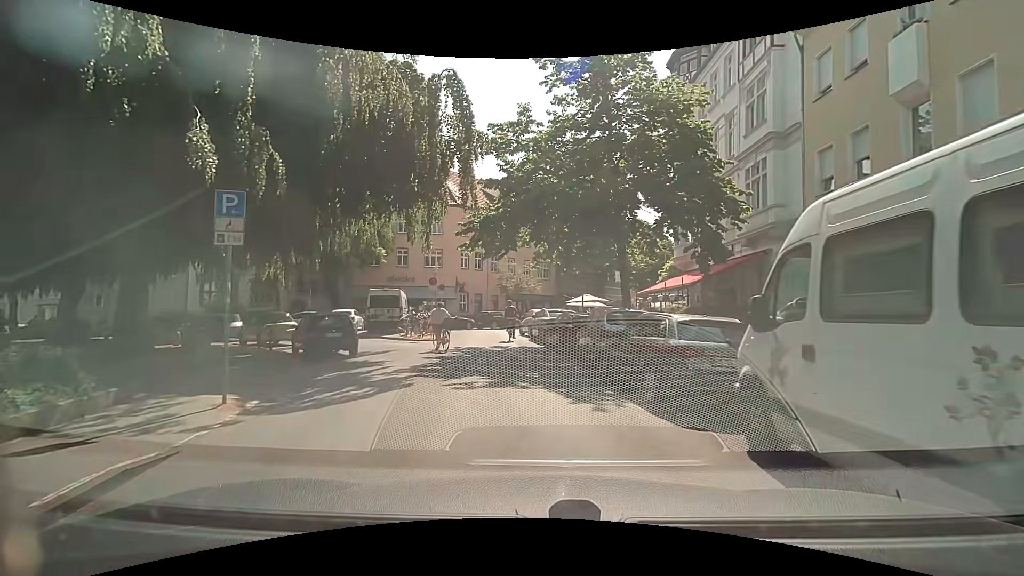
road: residential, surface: asphalt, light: Day
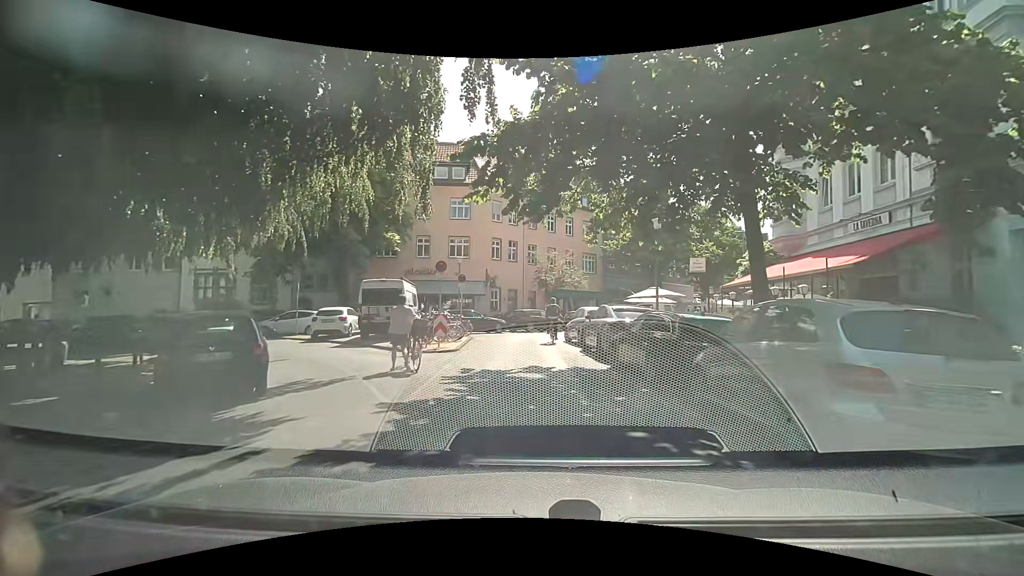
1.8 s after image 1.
(-0.5, +7.9) m; -5°
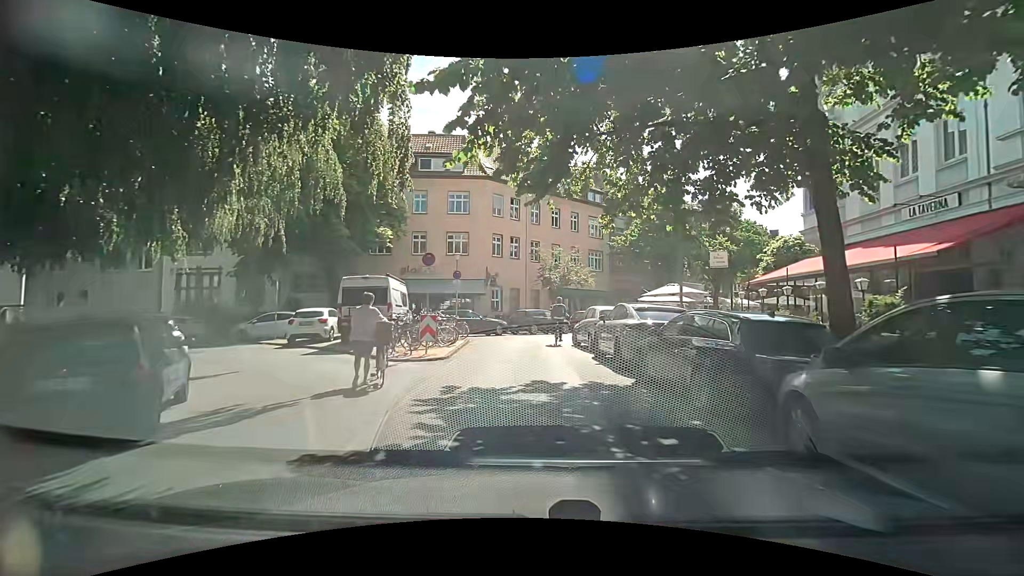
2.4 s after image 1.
(0.0, +2.6) m; -1°
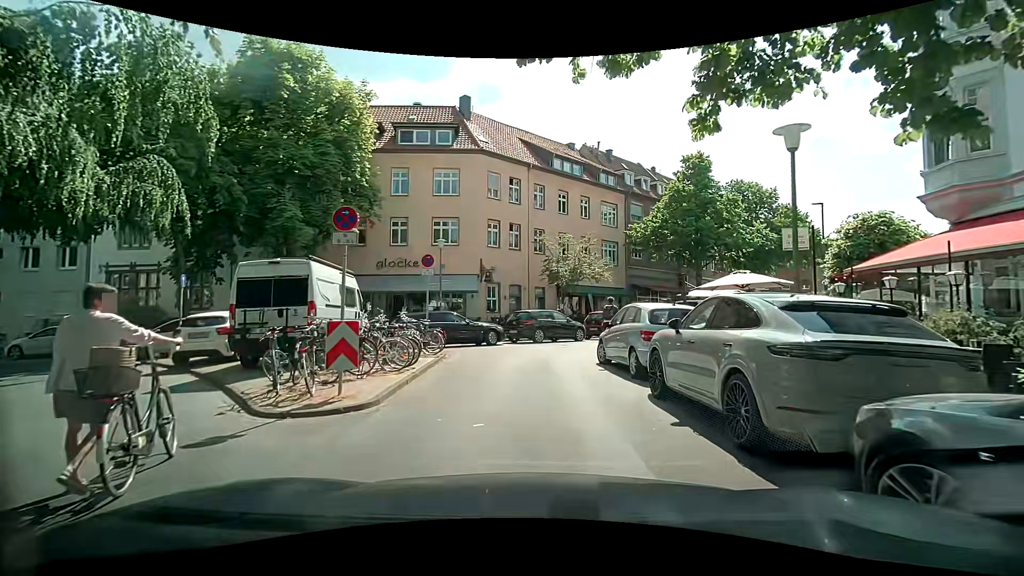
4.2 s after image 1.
(+0.1, +6.8) m; +1°
